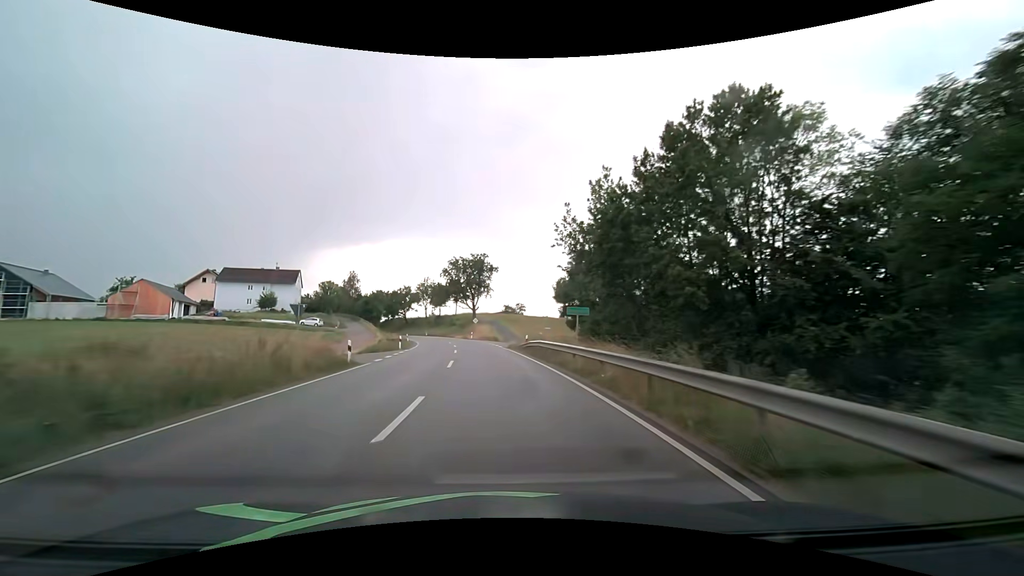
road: secondary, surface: asphalt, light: Day
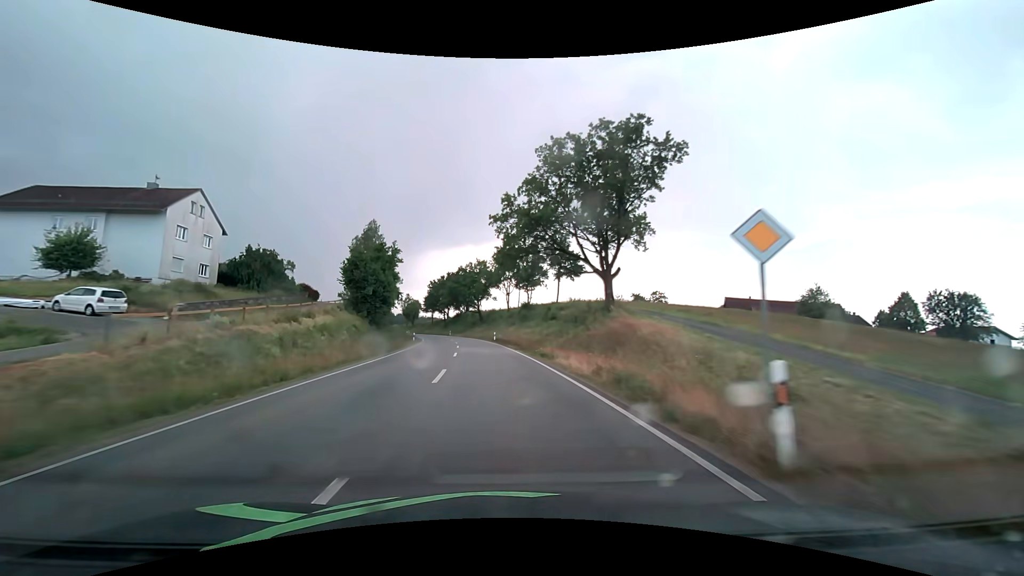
(-6.6, +65.5) m; -12°
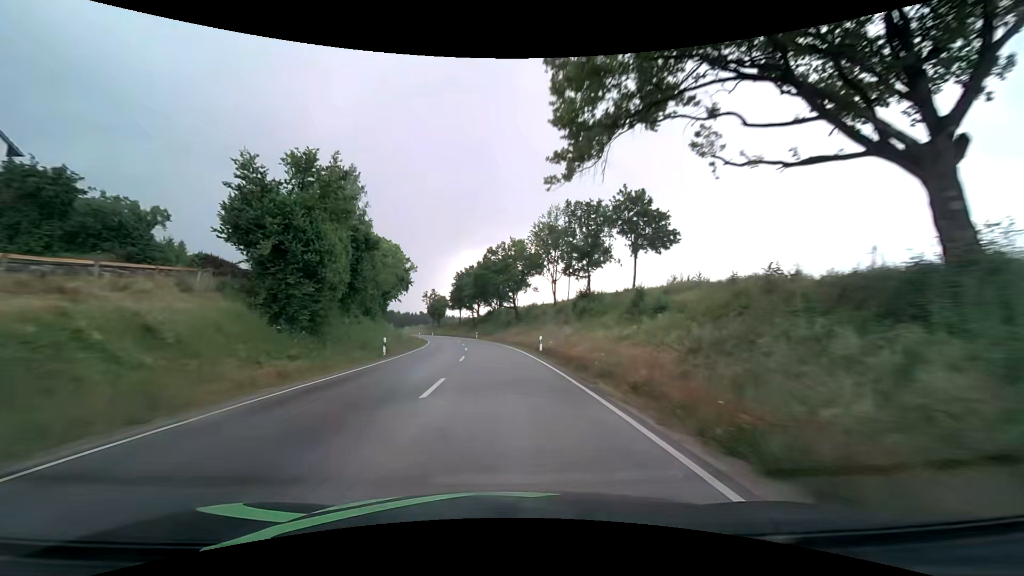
(-0.9, +26.5) m; -4°
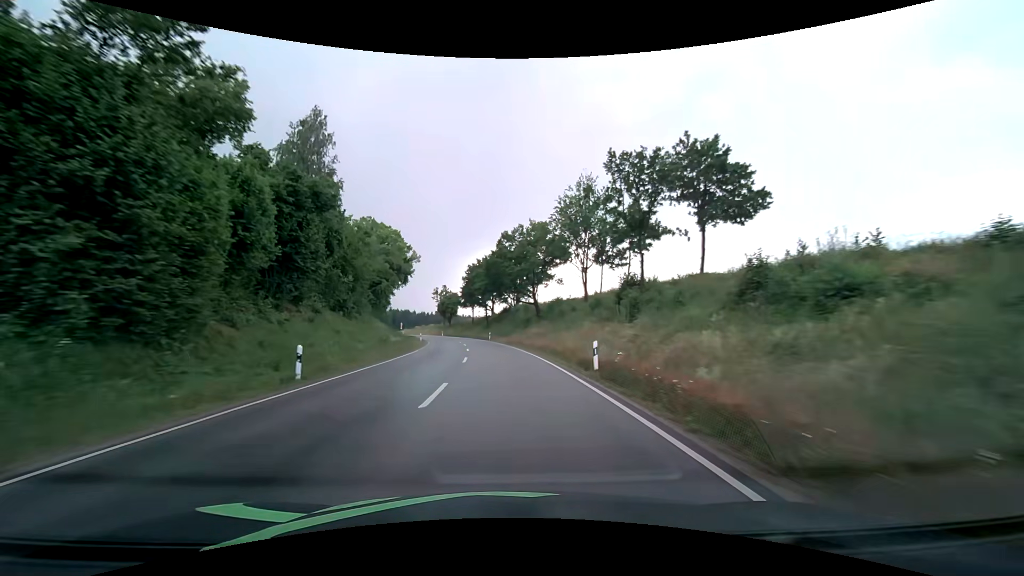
(-0.3, +13.3) m; -2°
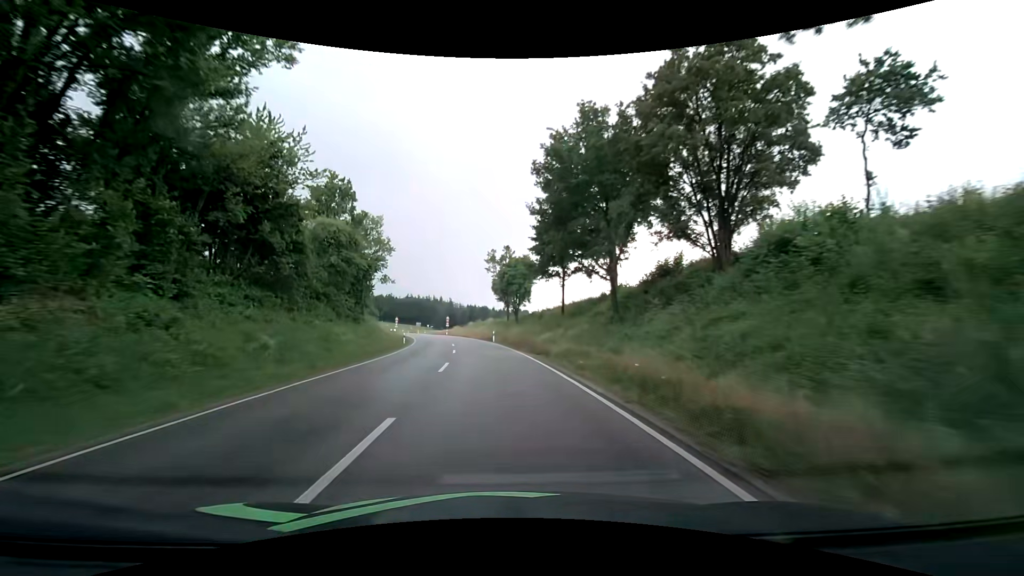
(-4.6, +65.0) m; -9°
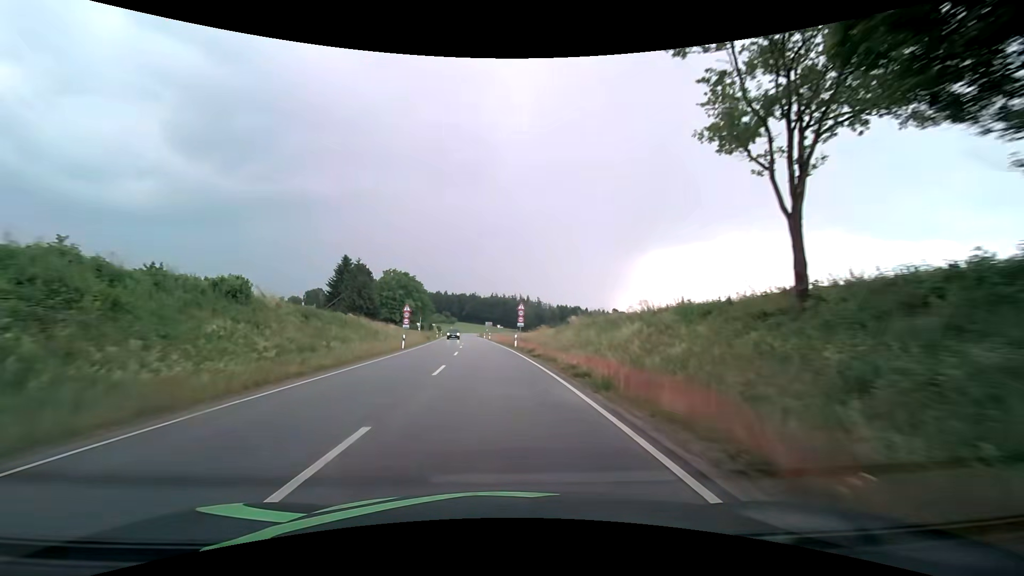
(-5.7, +60.6) m; -11°
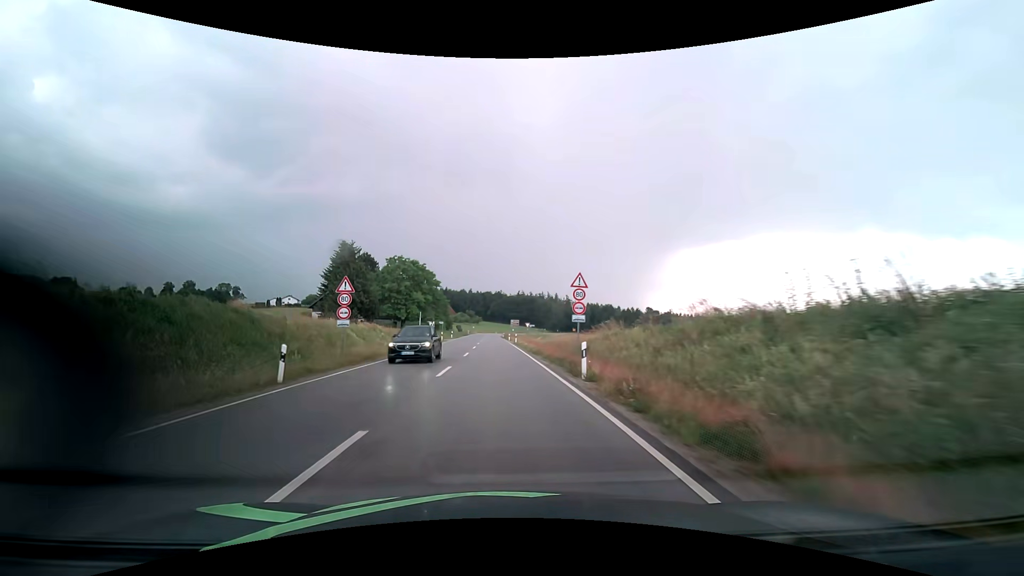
(-0.7, +24.4) m; -3°
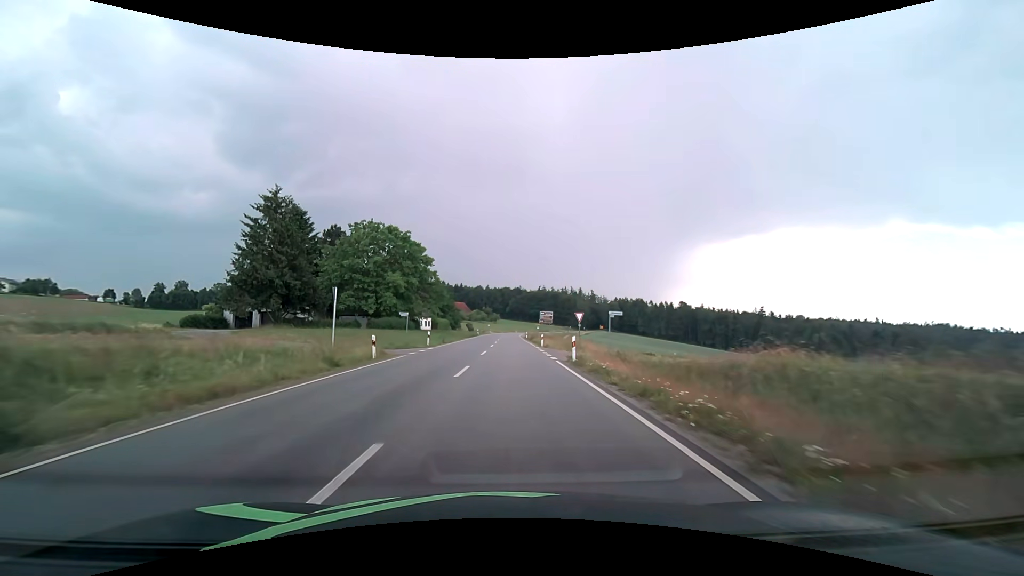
(-0.9, +37.0) m; -2°
(0, +10) (0, +20) (0, +30) (0, +40) (0, +50) (0, +60) (+1, +70) (+1, +80) (+1, +90) (+1, +100) m
